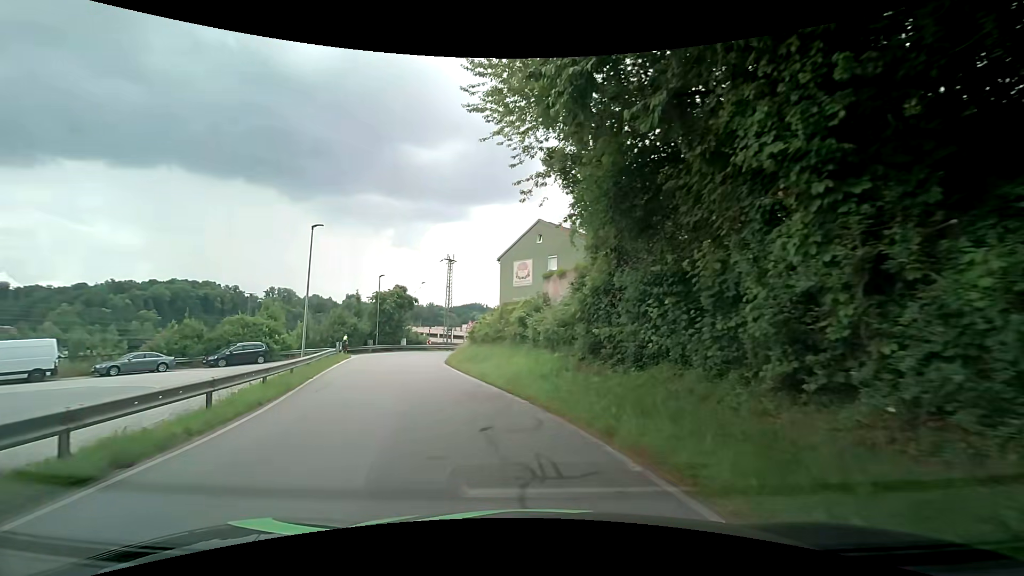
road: residential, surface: asphalt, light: Day
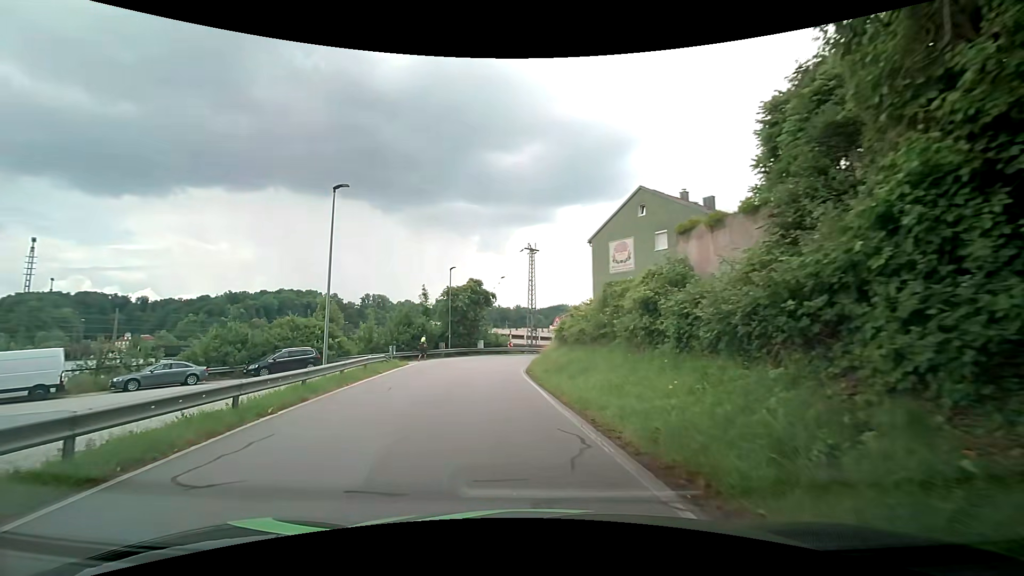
(-0.8, +9.0) m; -10°
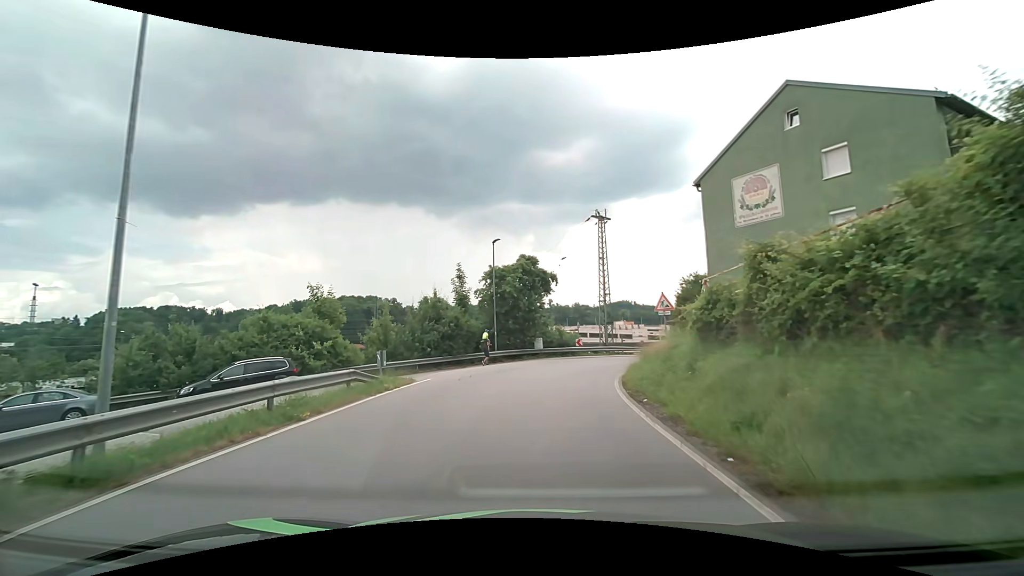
(-1.0, +12.9) m; -7°
(0, +10) (+1, +20) (+4, +29) (+11, +37) (+19, +43) (+28, +48) (+36, +53) (+45, +58) (+54, +62) (+63, +67) m
